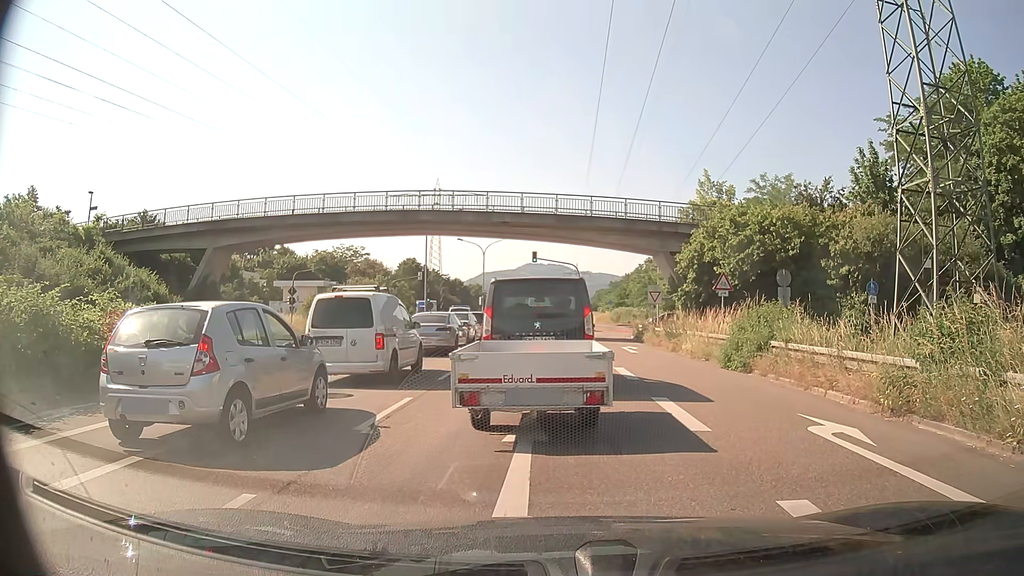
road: trunk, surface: asphalt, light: Day
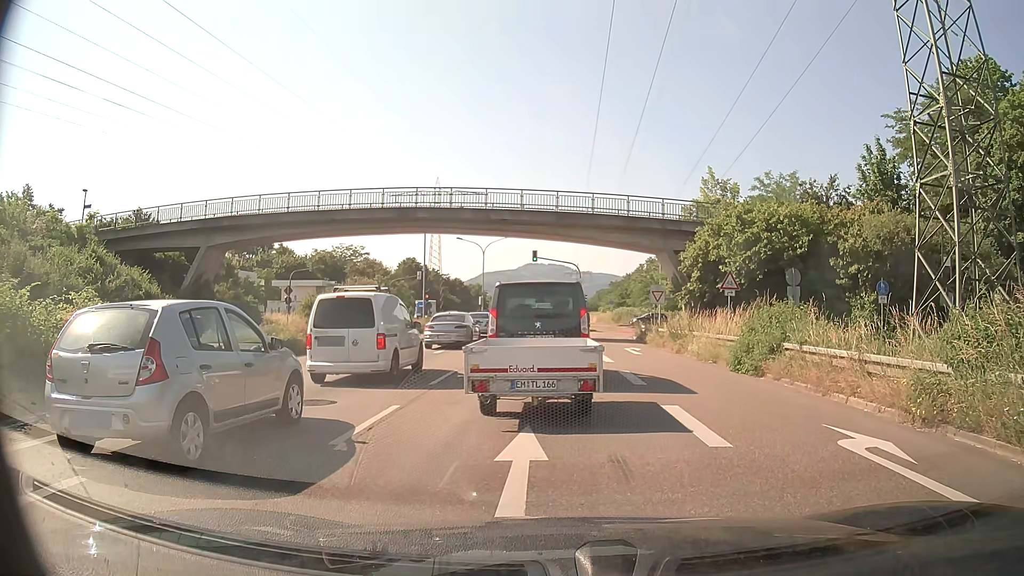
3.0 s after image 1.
(0.0, +0.9) m; 0°
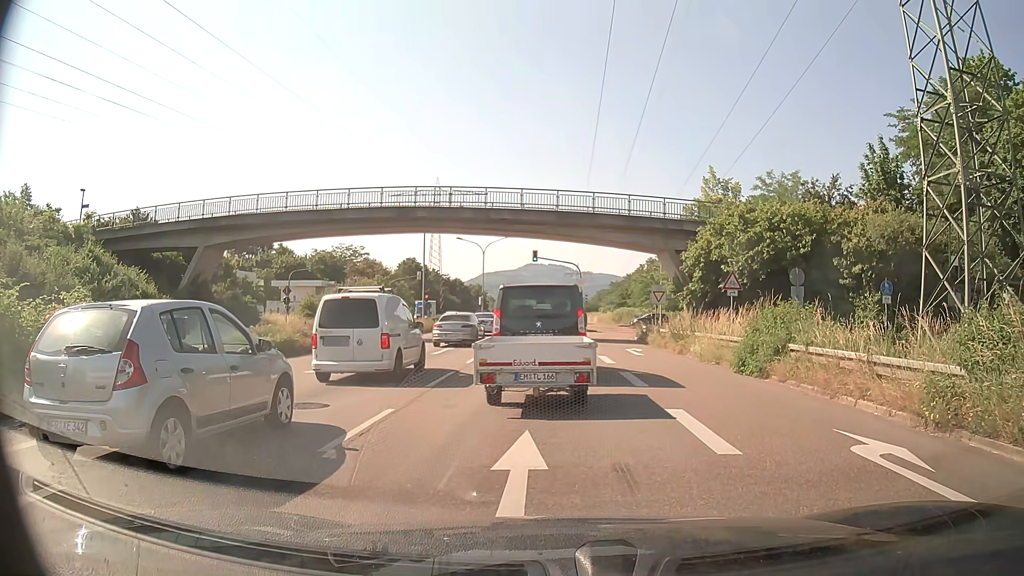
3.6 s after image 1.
(0.0, +0.4) m; 0°
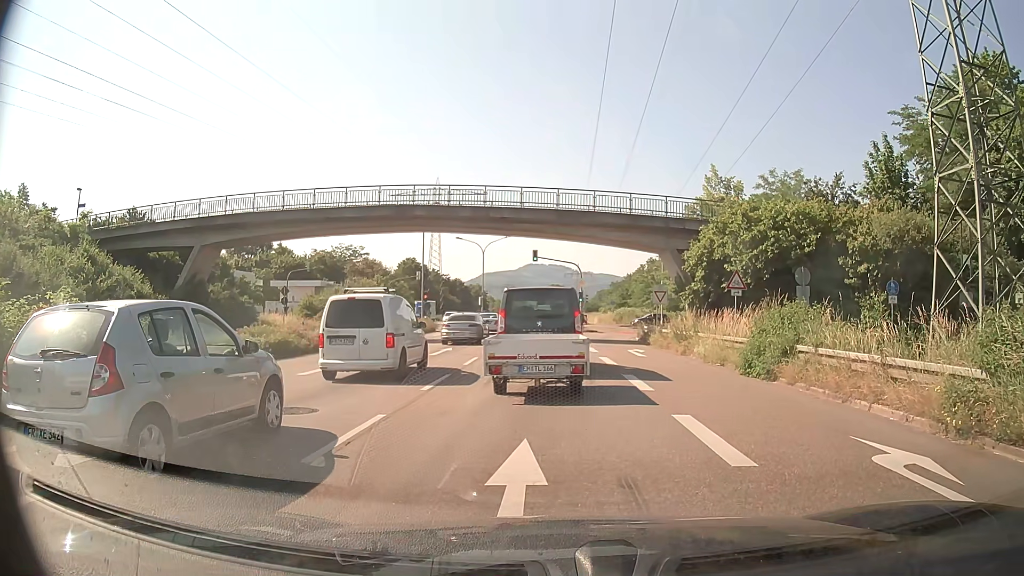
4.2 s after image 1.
(0.0, +0.6) m; 0°
